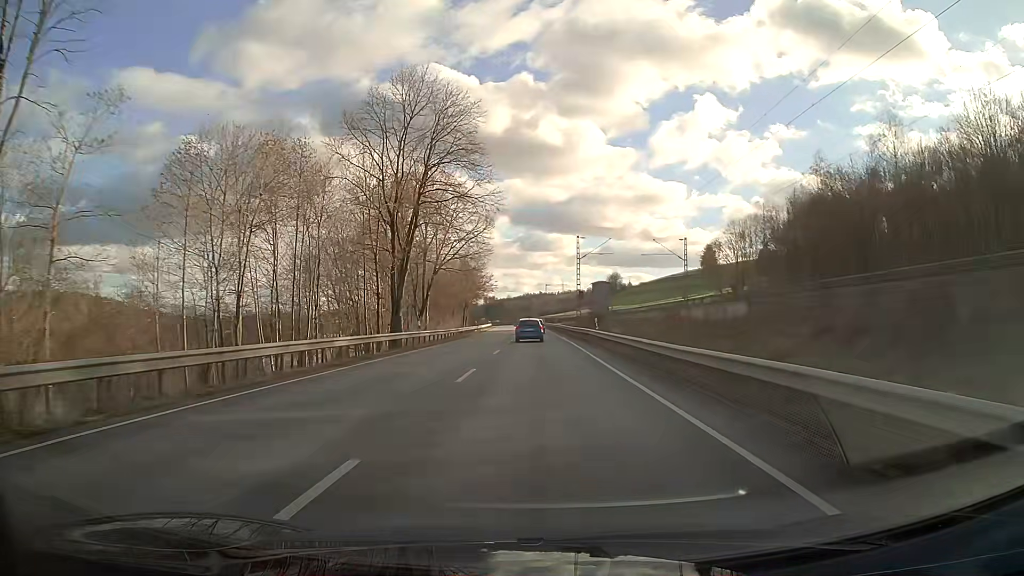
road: primary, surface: asphalt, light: Day
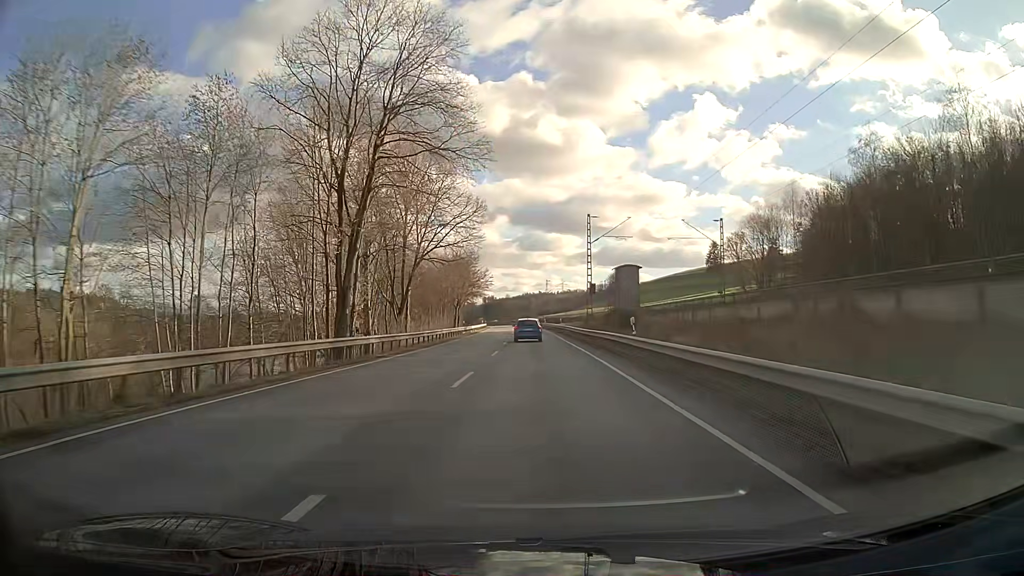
(0.0, +13.5) m; 0°
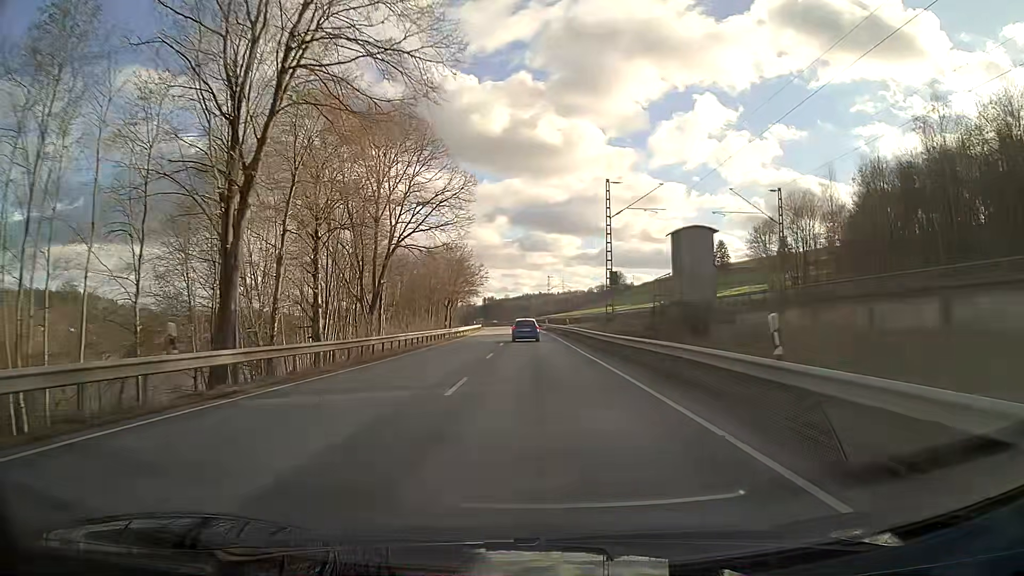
(0.0, +13.5) m; 0°
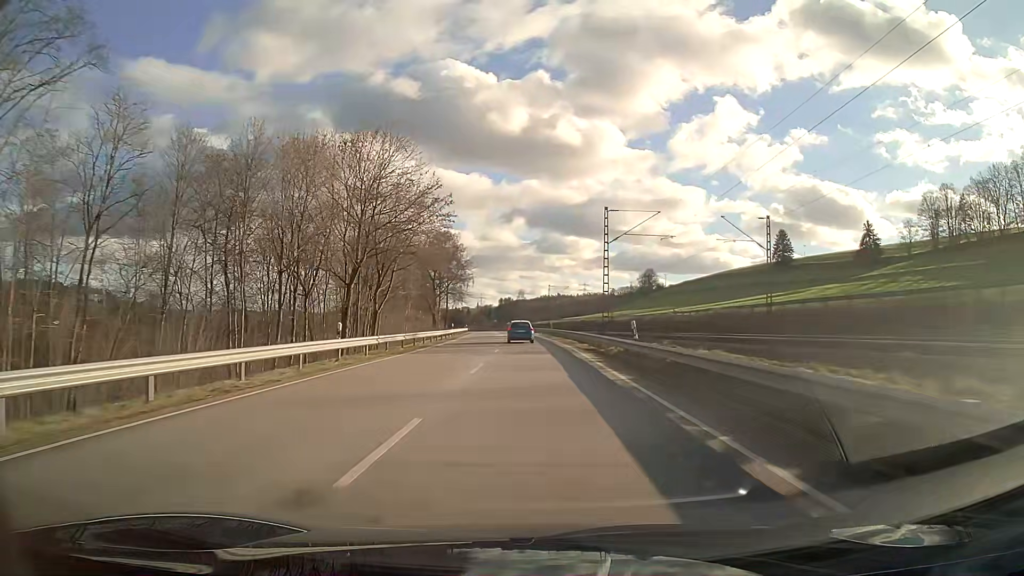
(-0.9, +68.5) m; -2°
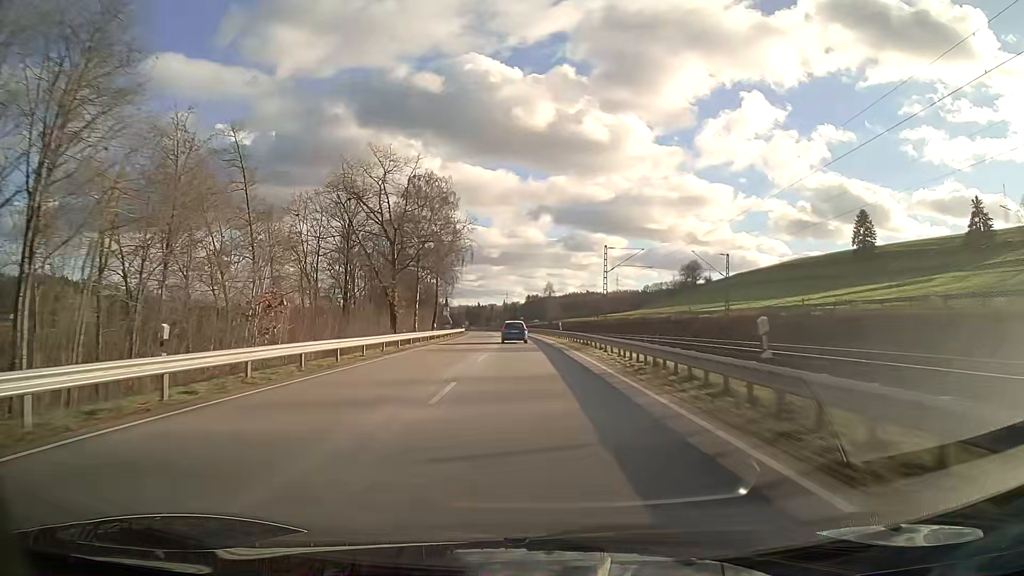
(-1.1, +56.0) m; -2°
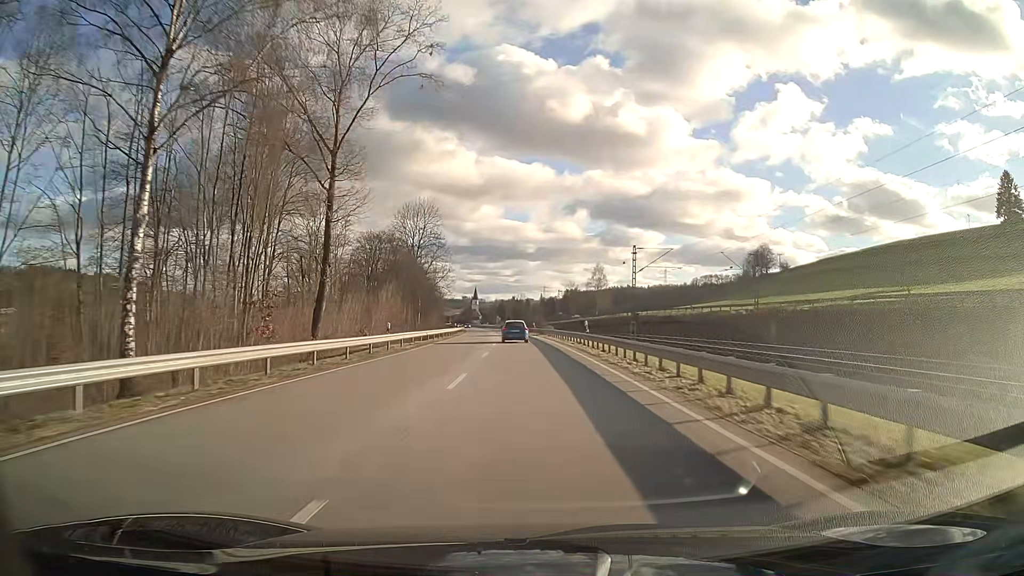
(-2.0, +71.6) m; -3°
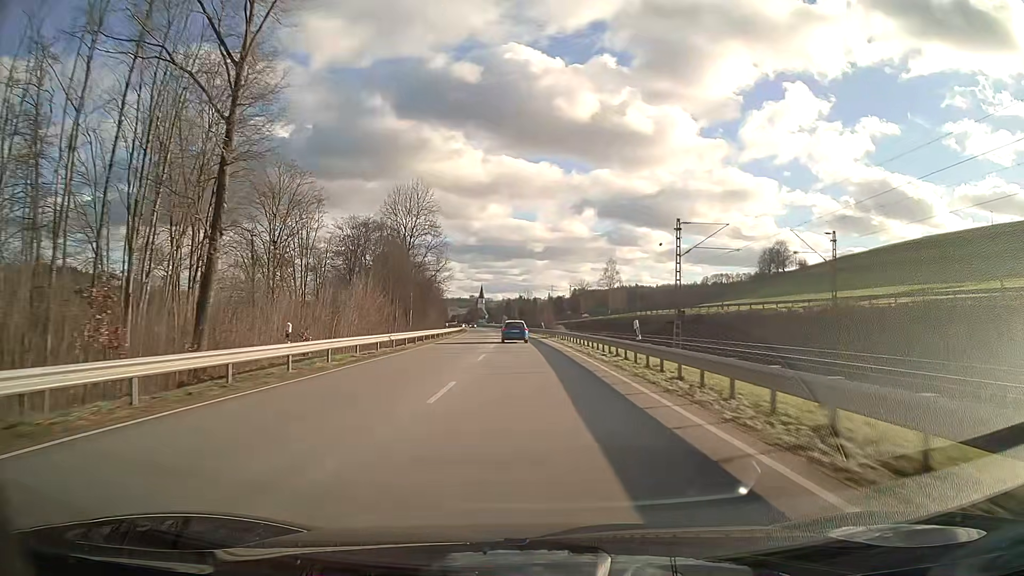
(-0.1, +14.5) m; -1°
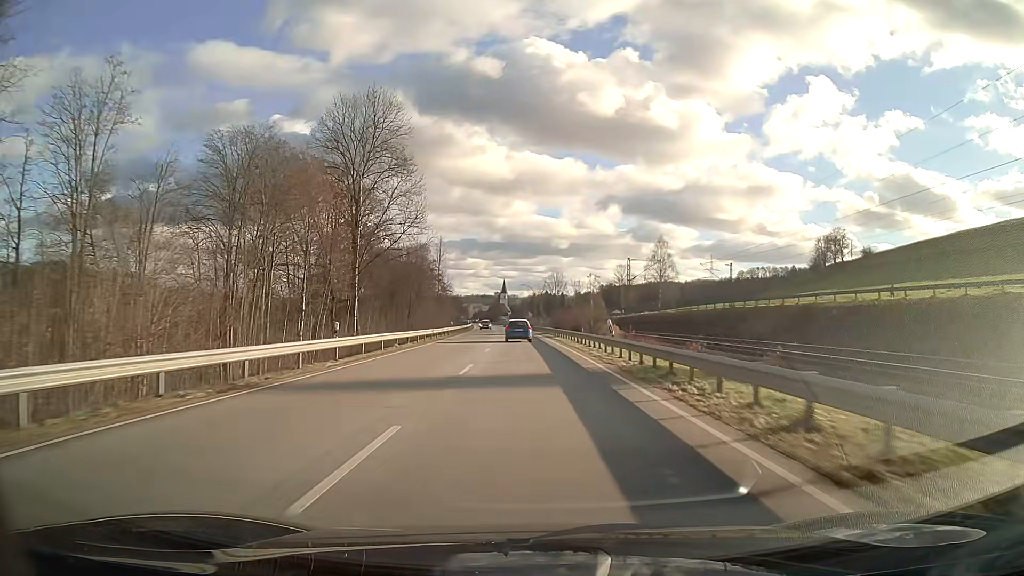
(-0.8, +43.5) m; -2°
